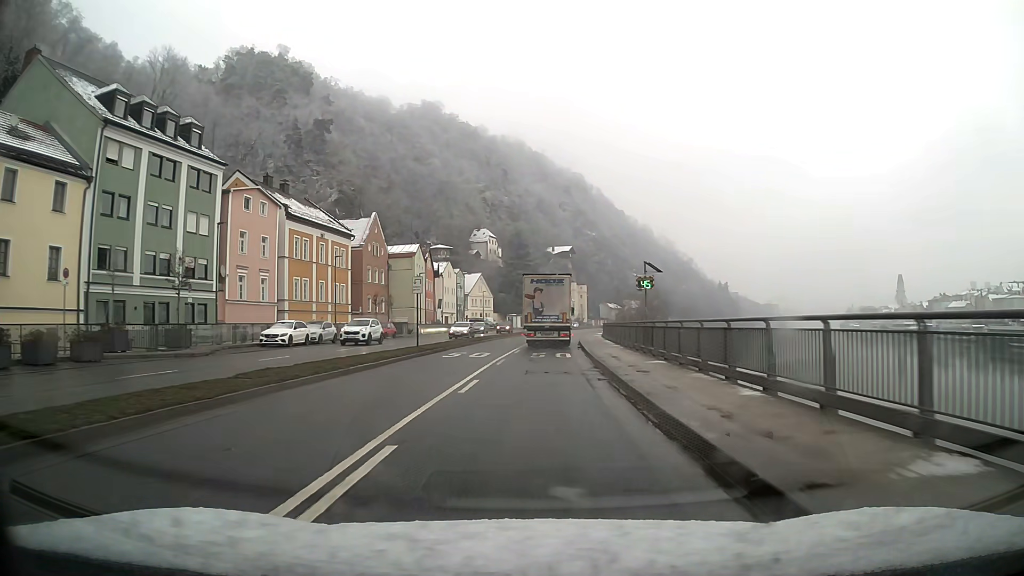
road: primary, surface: asphalt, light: Day
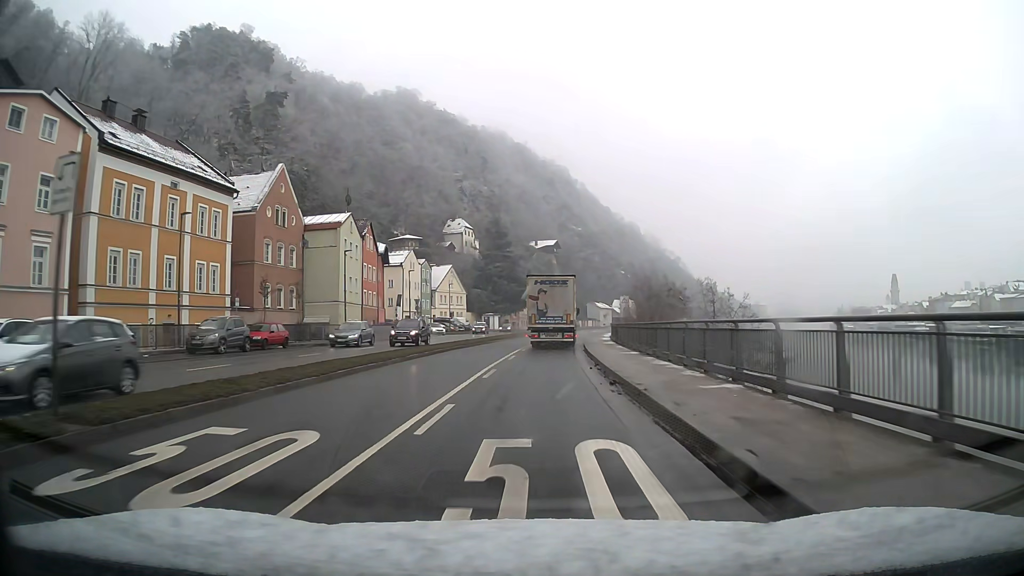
(+0.3, +23.1) m; +2°
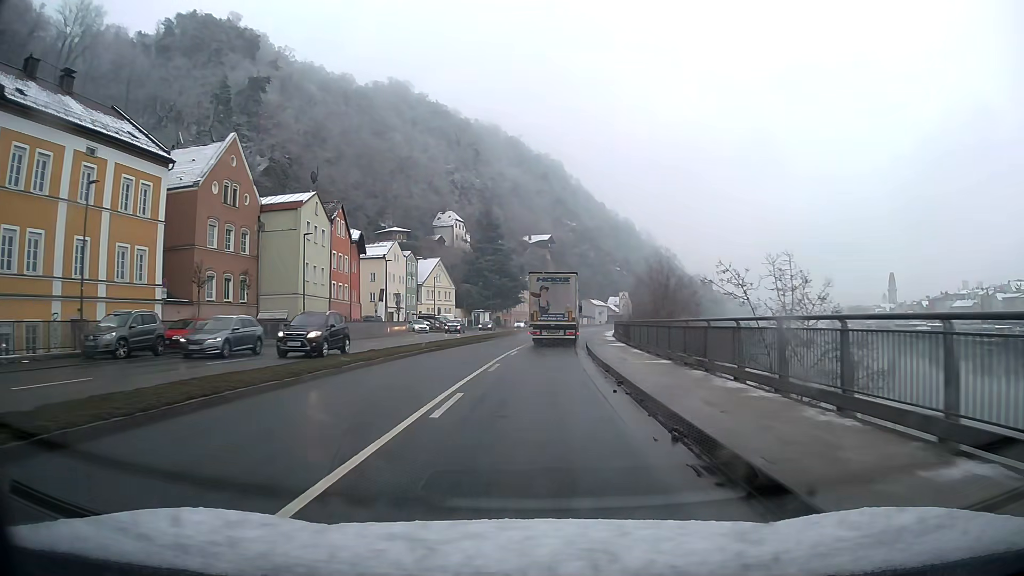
(0.0, +7.7) m; +1°
(0, +10) (0, +20) (+1, +30) (+1, +40) (+2, +50) (+3, +60) (+4, +70) (+6, +80) (+7, +90) (+8, +100) m
